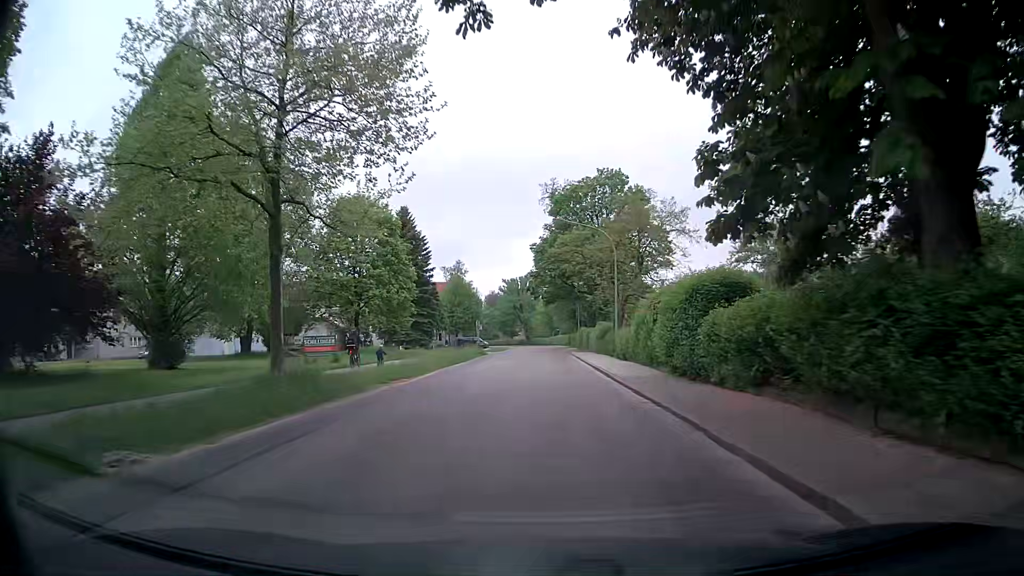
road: secondary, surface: asphalt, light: Day
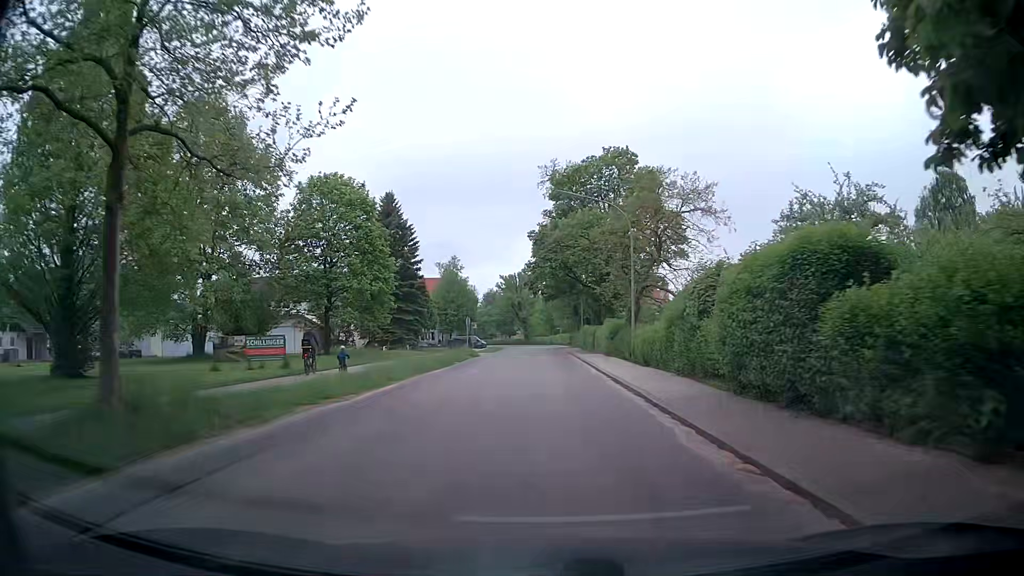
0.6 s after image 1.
(-0.1, +6.8) m; -1°
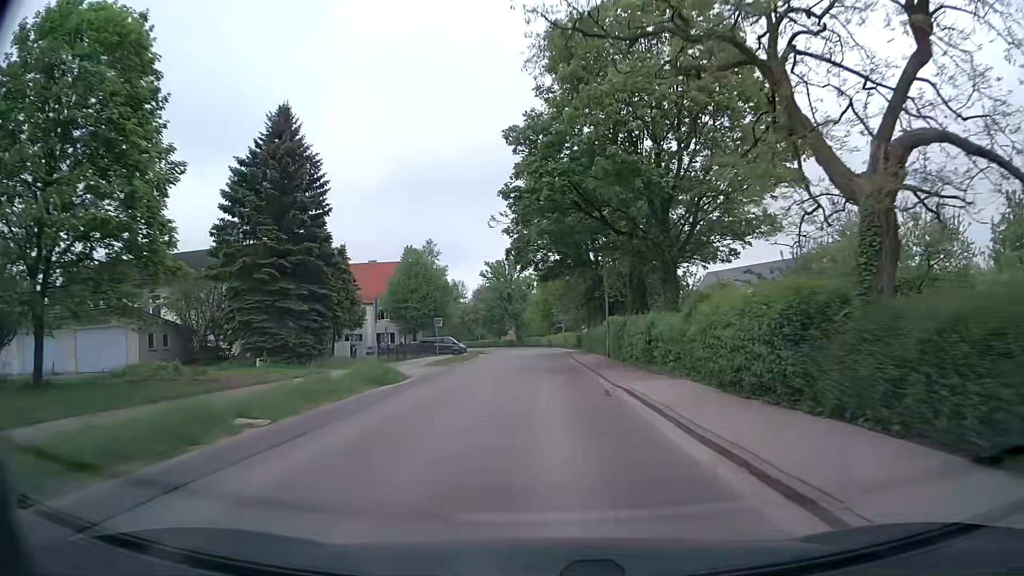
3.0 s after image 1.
(0.0, +26.6) m; 0°
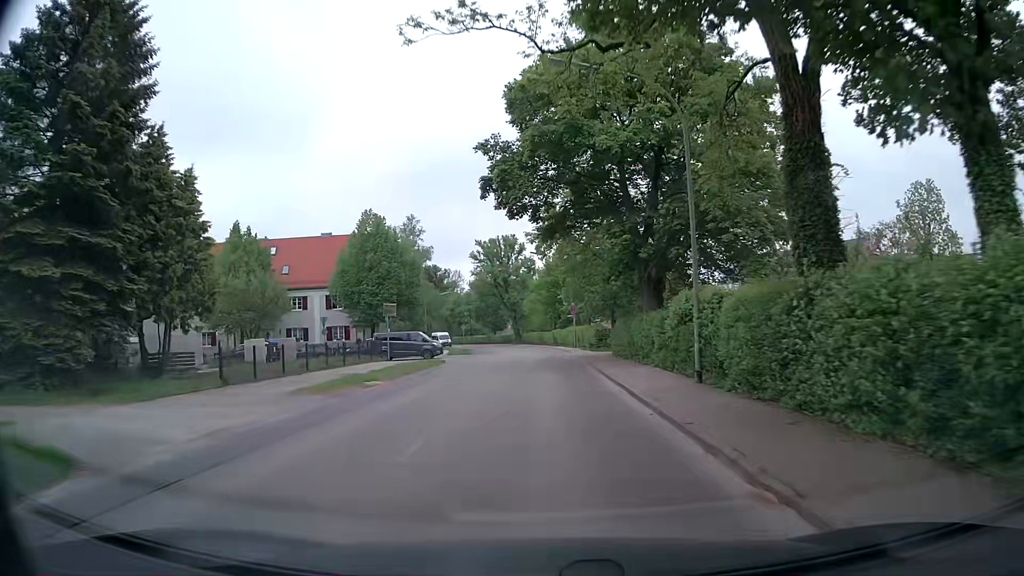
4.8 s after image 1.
(-0.1, +19.7) m; 0°
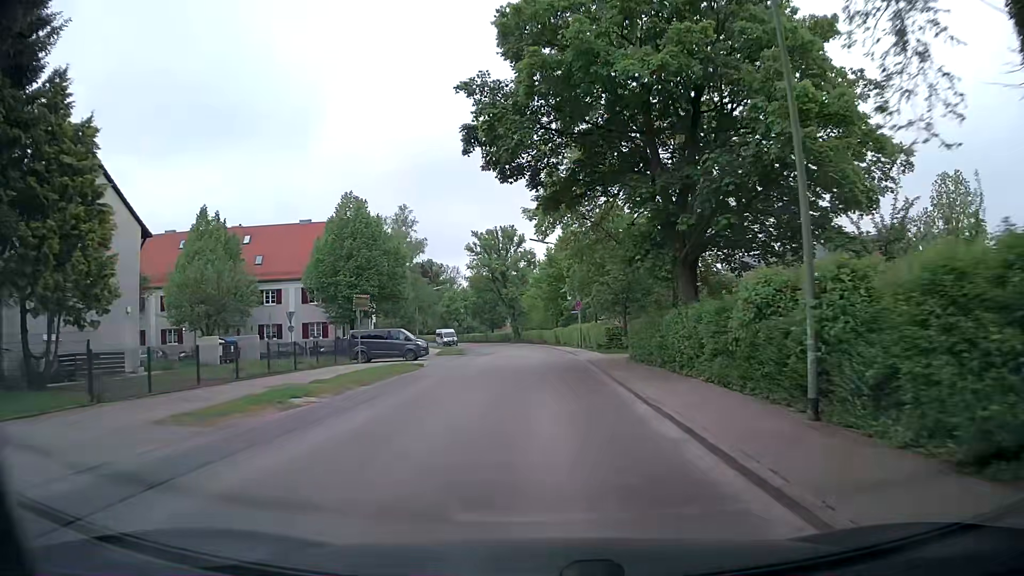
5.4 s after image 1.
(0.0, +6.4) m; 0°
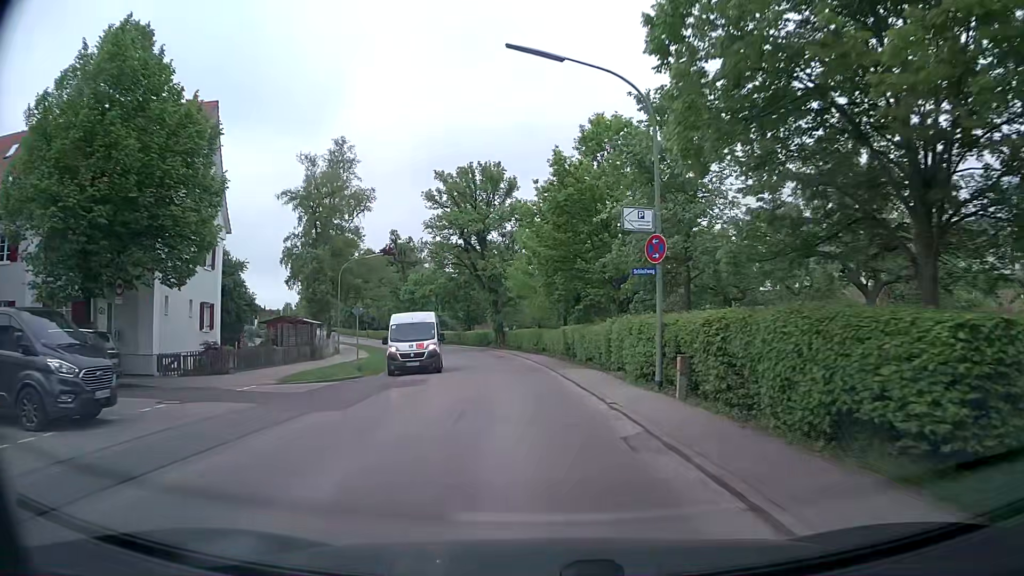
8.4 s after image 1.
(+0.1, +31.3) m; 0°
(0, +10) (-1, +20) (-2, +30) (-3, +40) (-5, +50) (-8, +59) (-11, +69) (-15, +78) (-19, +87) (-23, +96) m
